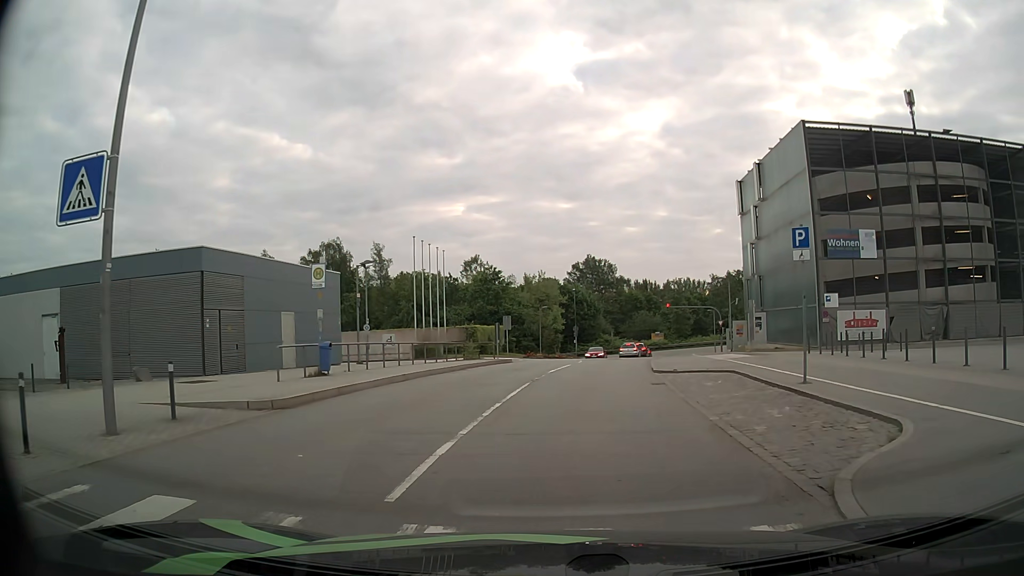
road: secondary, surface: asphalt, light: Day
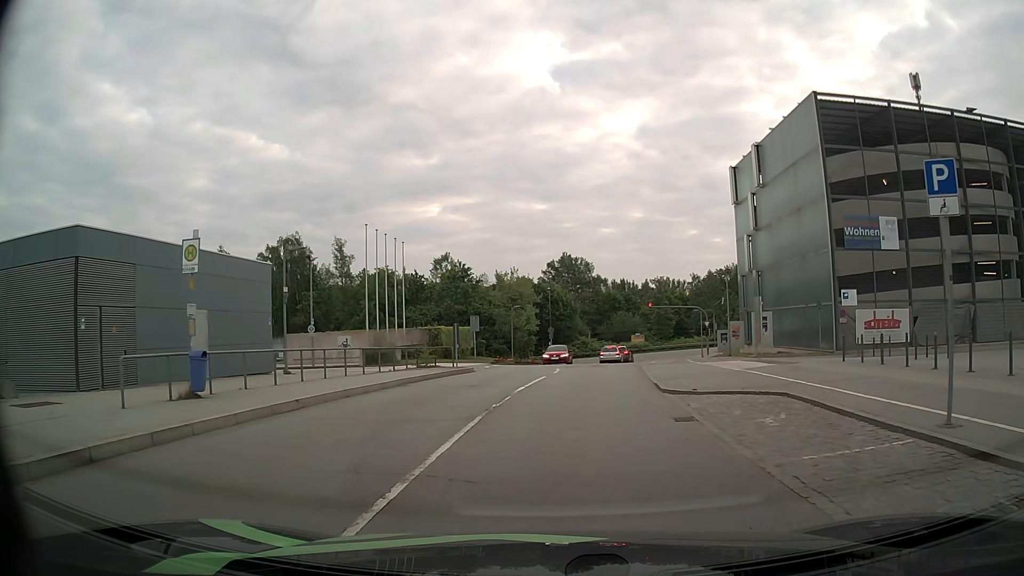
(+0.1, +6.0) m; +2°
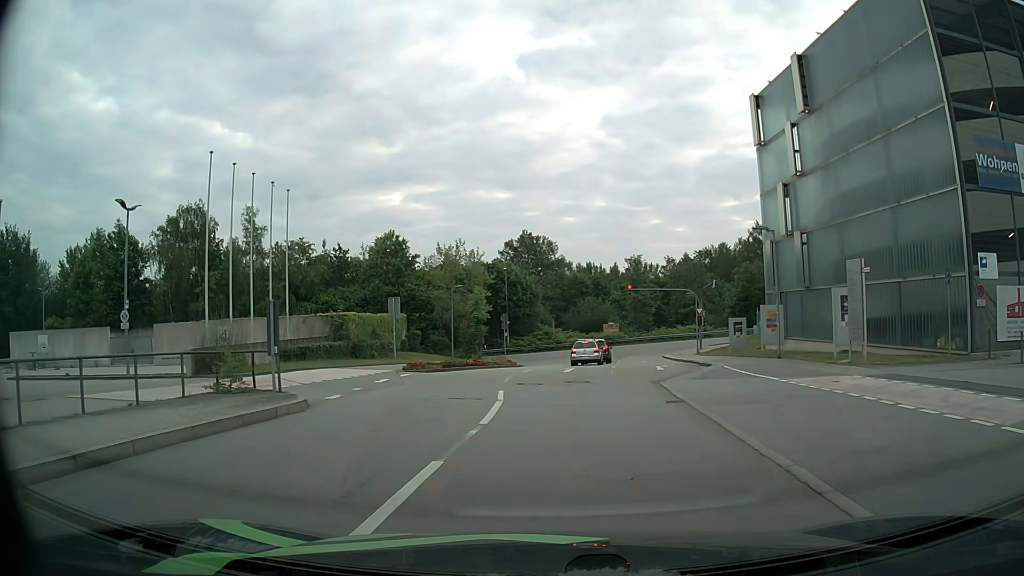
(+0.4, +15.5) m; +3°
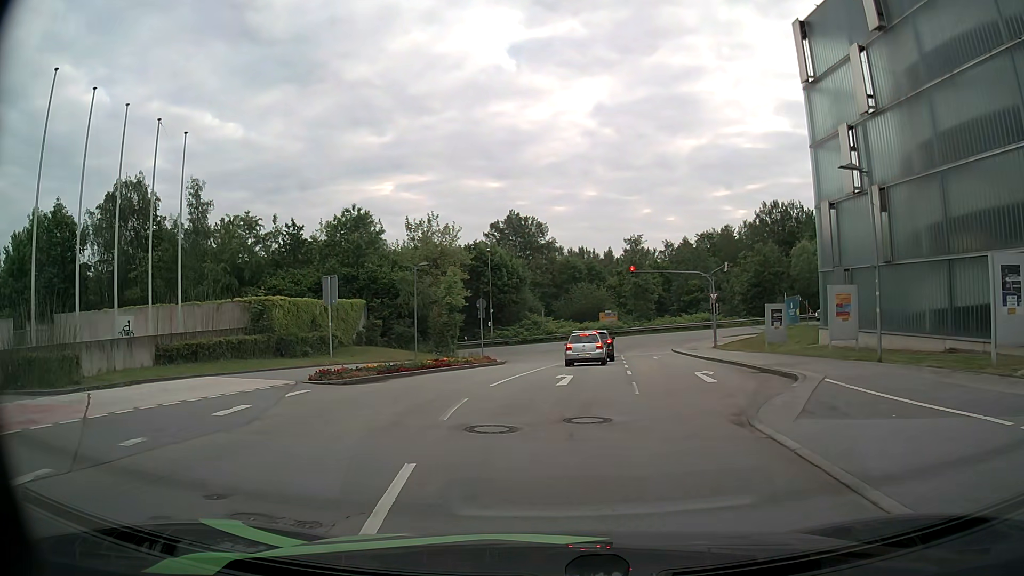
(+0.1, +9.4) m; 0°
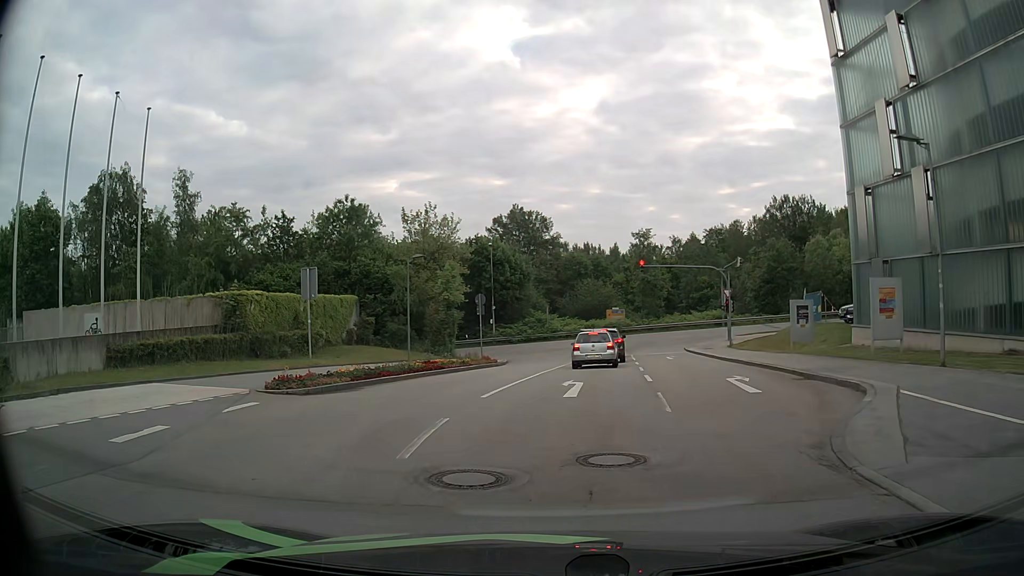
(0.0, +3.0) m; 0°
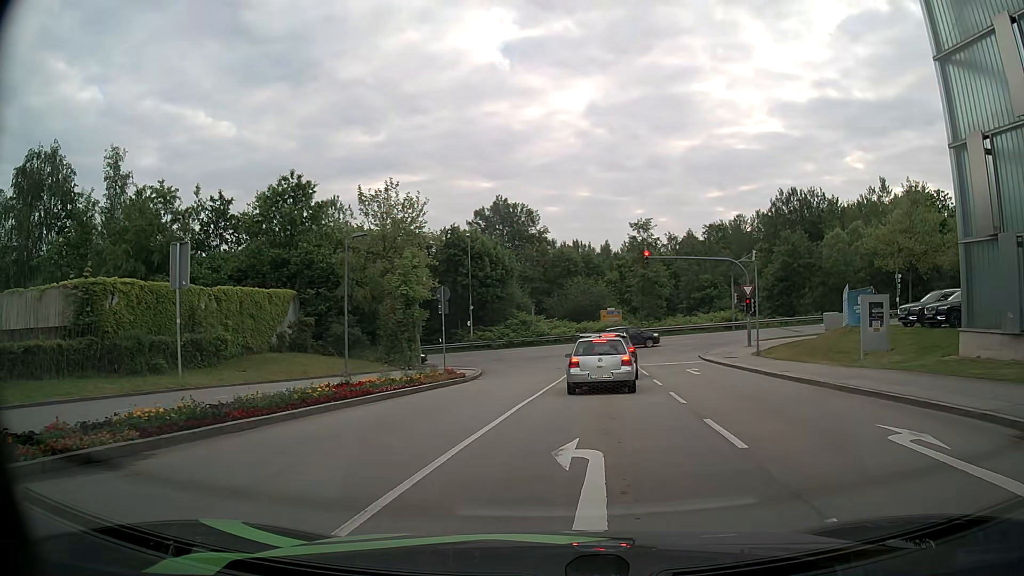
(+0.1, +8.6) m; +1°
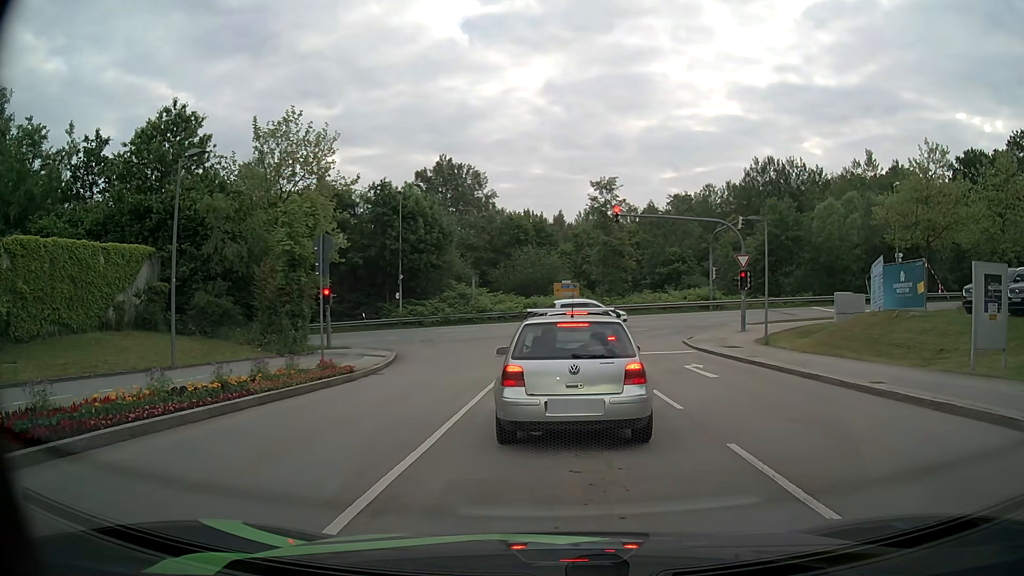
(+0.3, +9.0) m; +5°
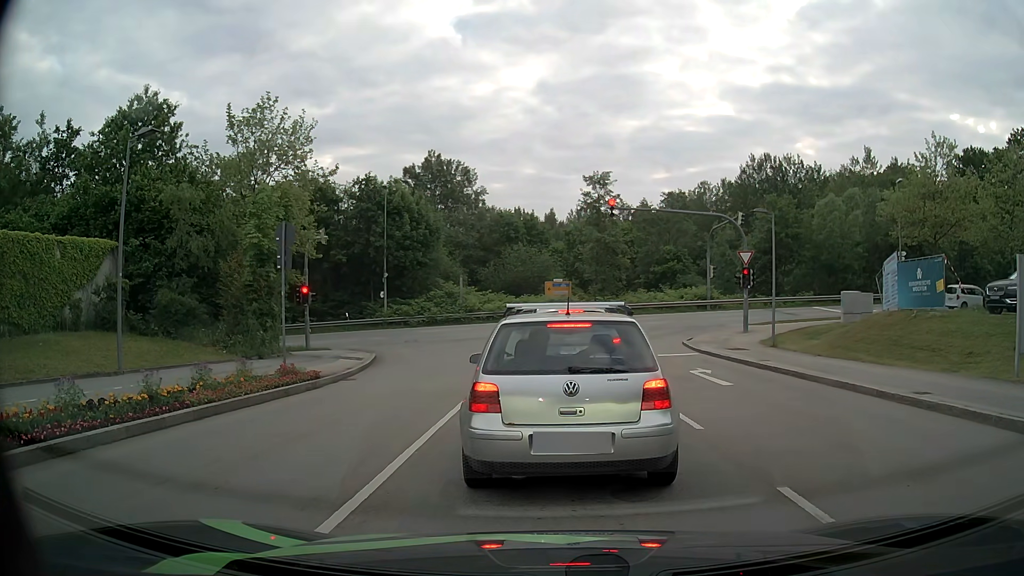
(0.0, +1.9) m; -1°
(0, +10) (0, +20) (+1, +30) (-2, +39) (-10, +45) (-20, +46) (-30, +45) (-40, +44) (-50, +44) (-60, +43) m
